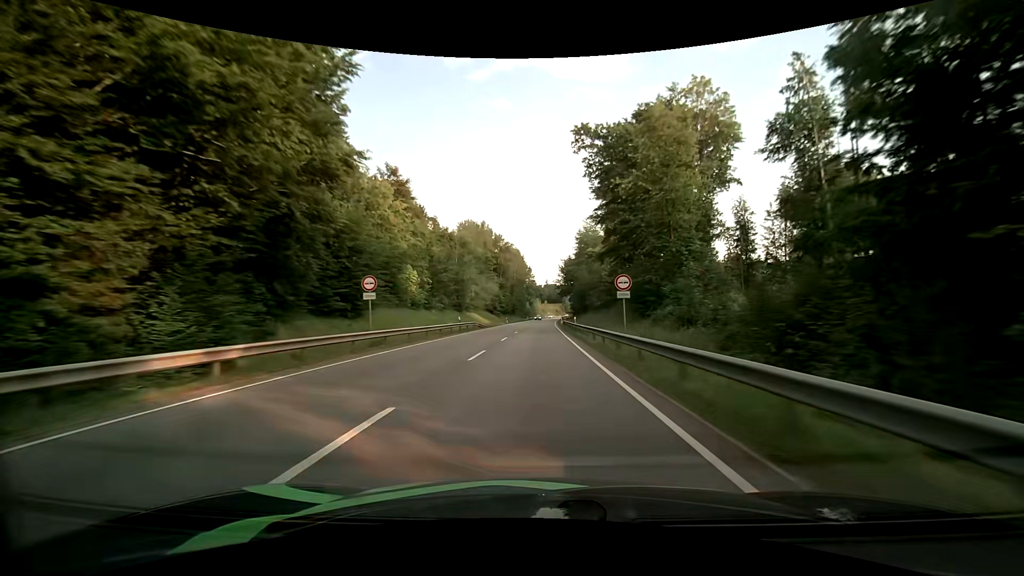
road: primary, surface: asphalt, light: Day
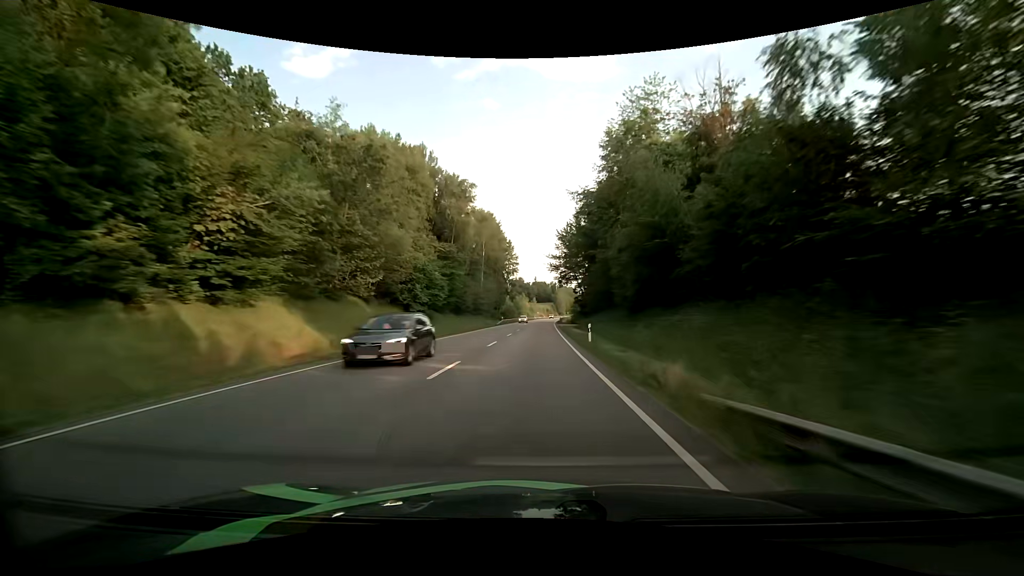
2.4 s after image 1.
(+0.6, +64.3) m; +1°
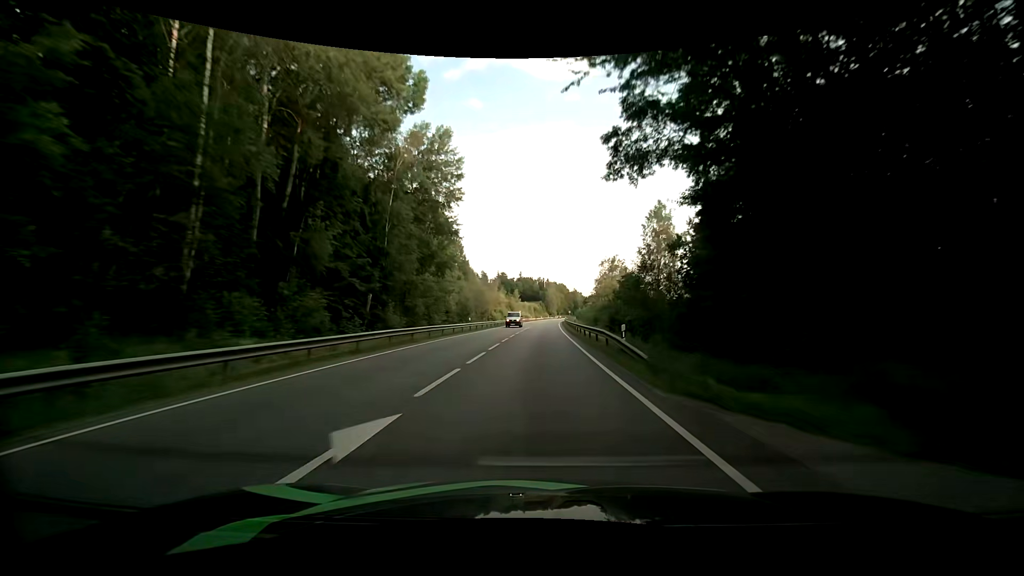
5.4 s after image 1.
(+0.9, +80.7) m; +2°
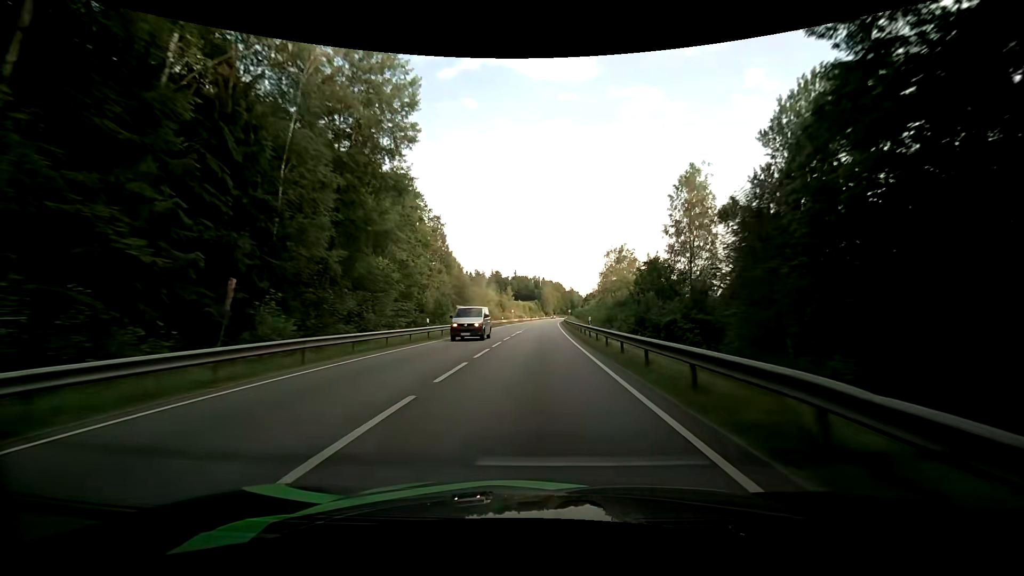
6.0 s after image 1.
(0.0, +16.4) m; 0°
